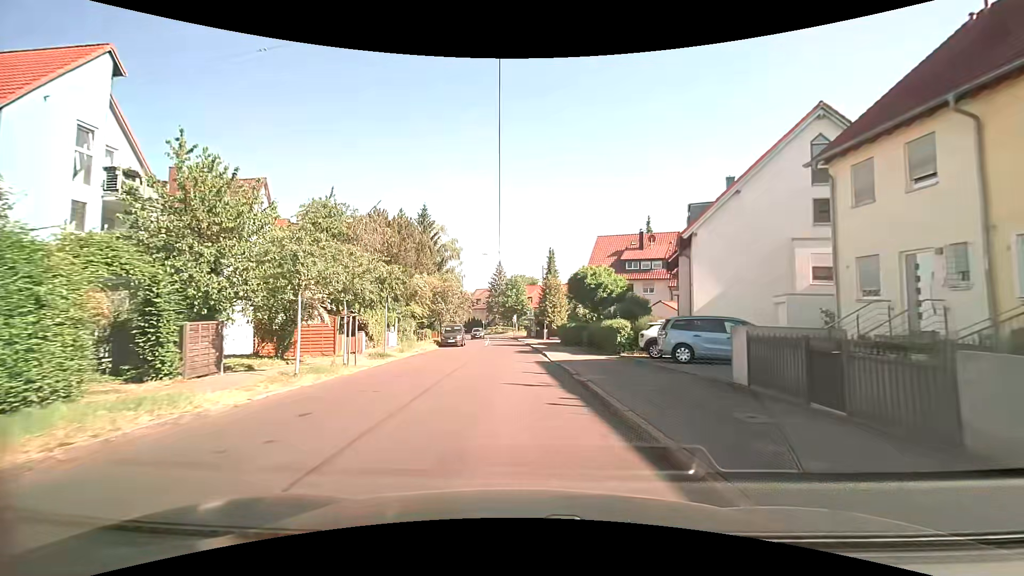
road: tertiary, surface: asphalt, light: Day
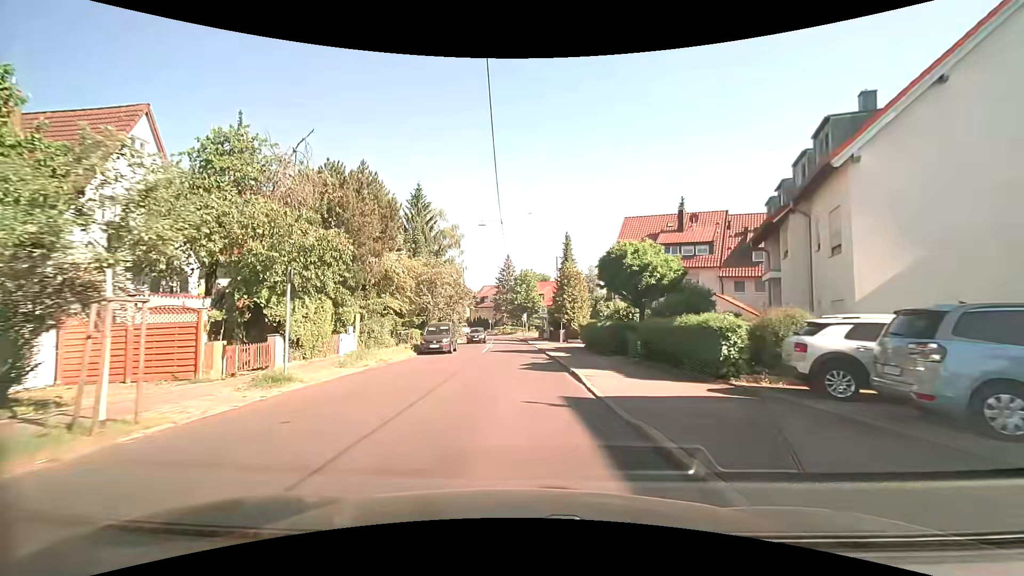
(-0.1, +11.0) m; -1°
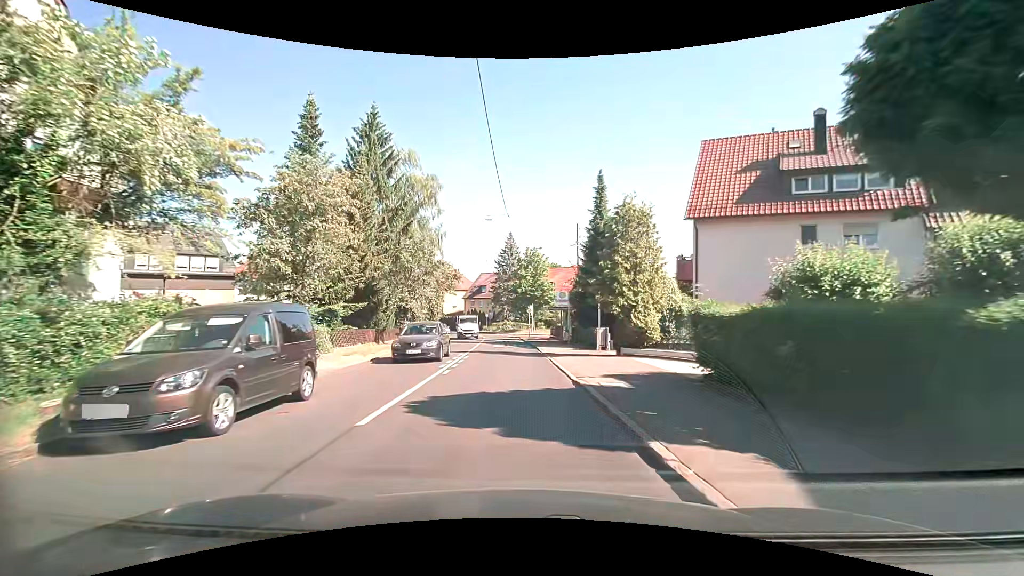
(-0.2, +21.5) m; -1°
